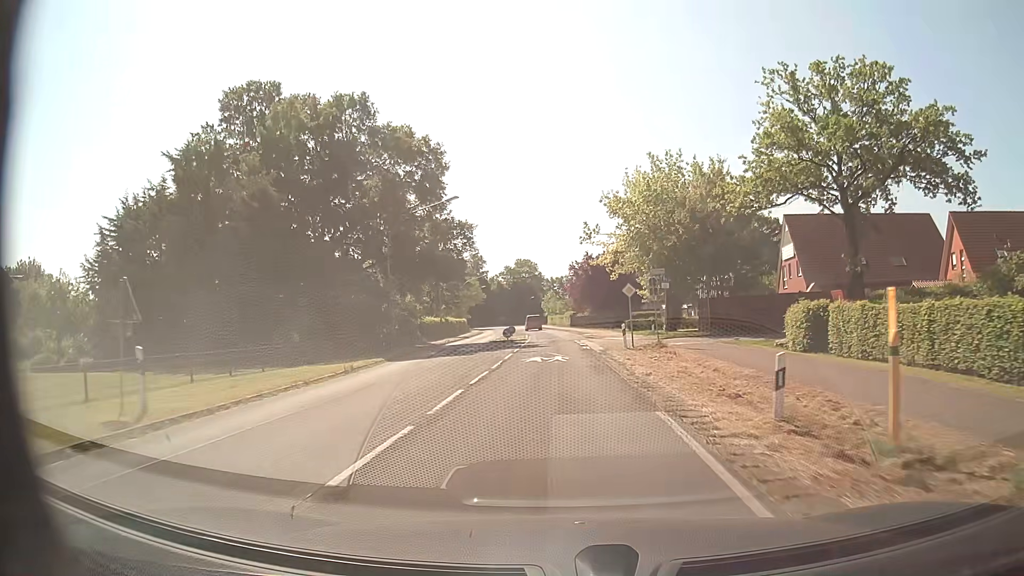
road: secondary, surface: asphalt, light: Day
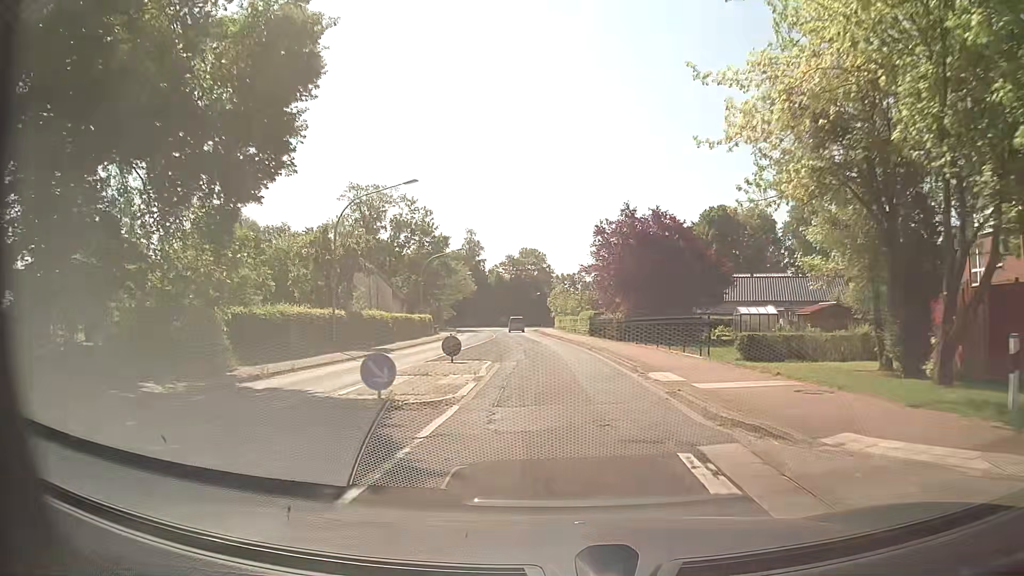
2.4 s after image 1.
(-0.3, +32.3) m; -1°
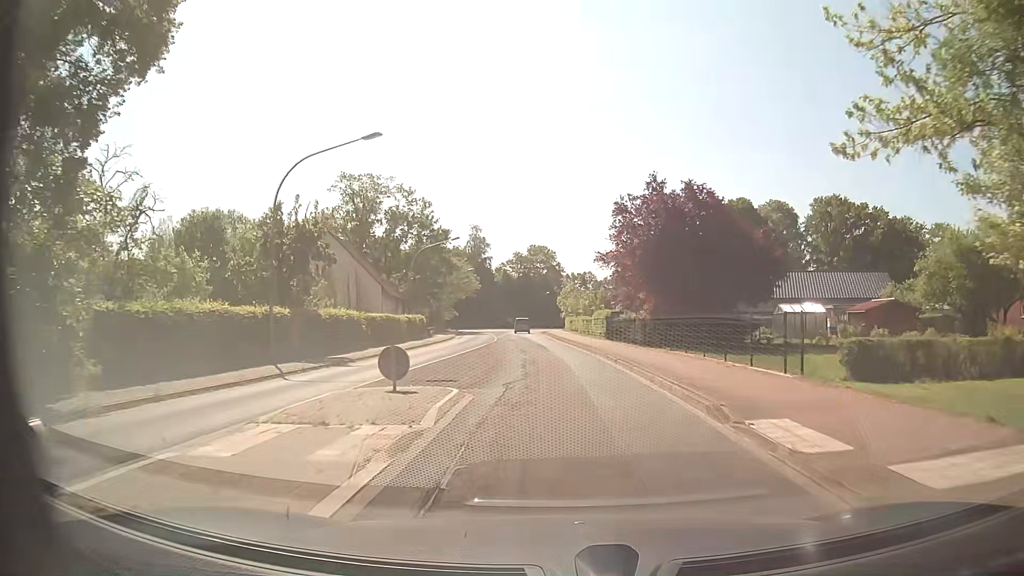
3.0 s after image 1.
(0.0, +8.1) m; -1°
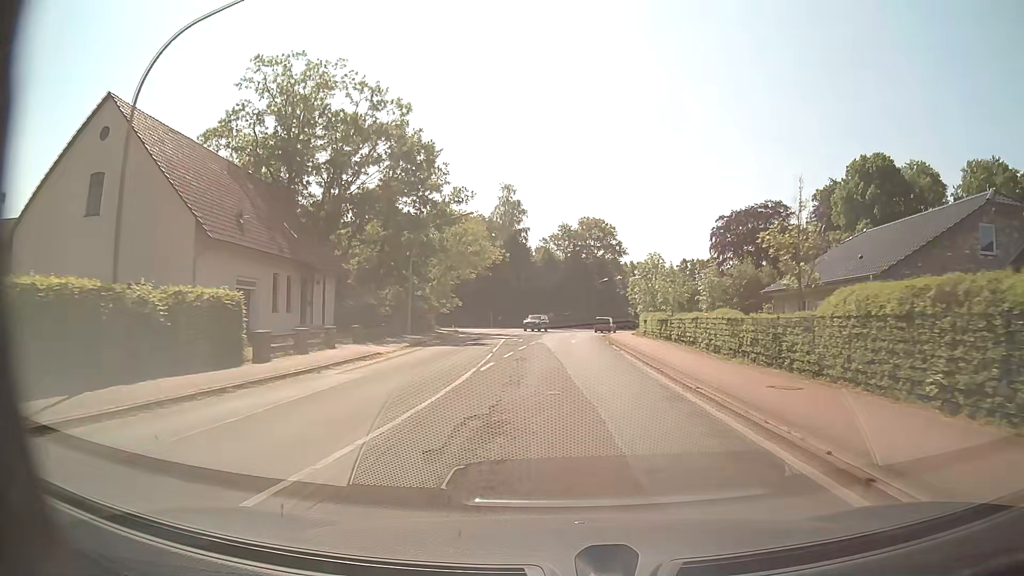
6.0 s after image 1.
(-1.8, +40.3) m; -4°
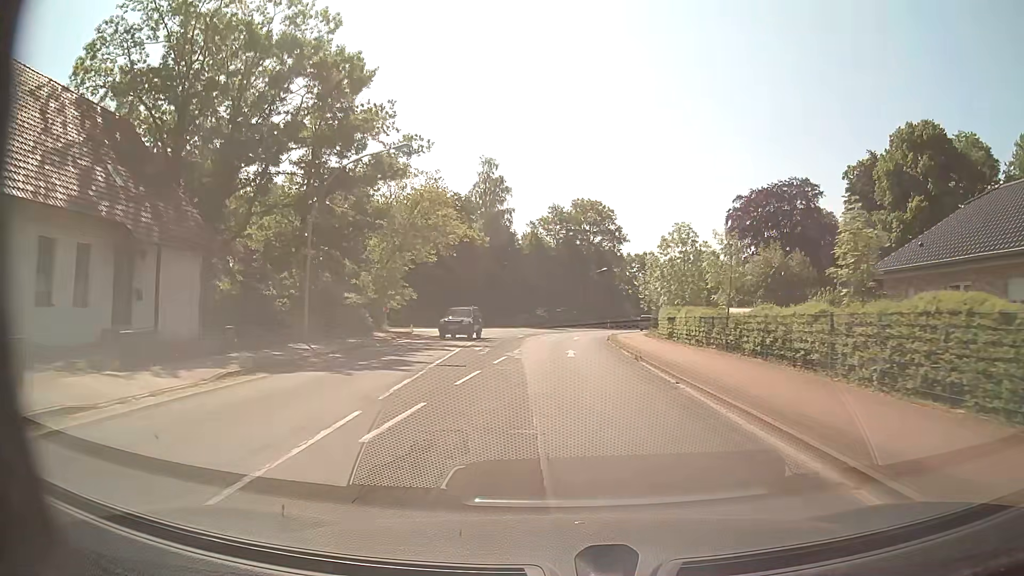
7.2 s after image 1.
(+0.1, +16.1) m; +1°
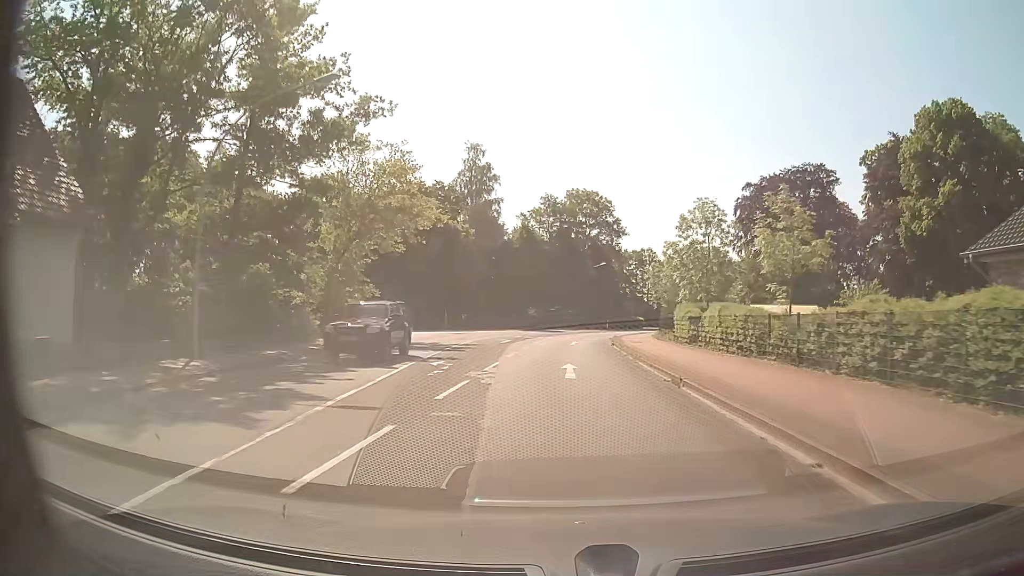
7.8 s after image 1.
(0.0, +8.1) m; +1°
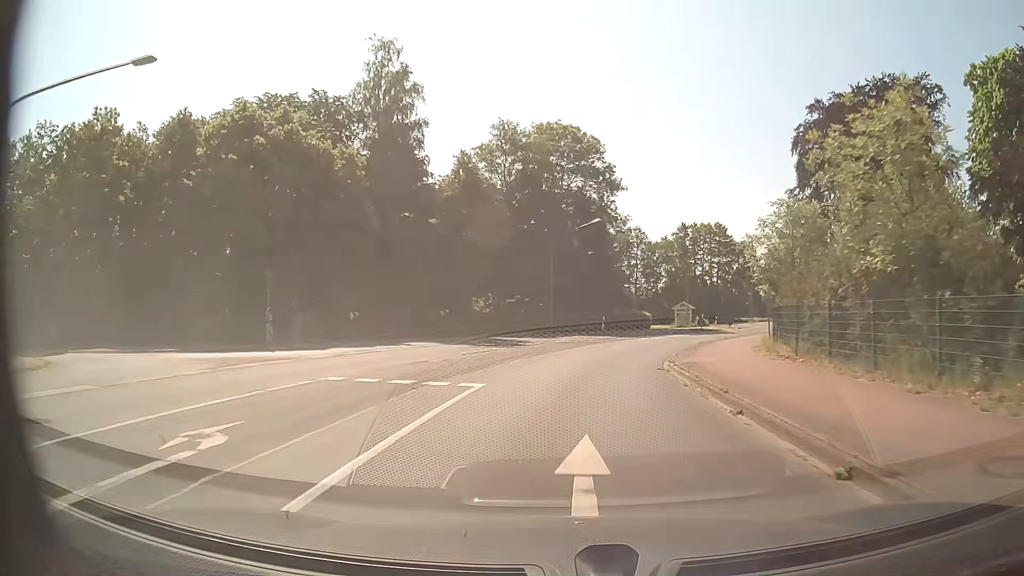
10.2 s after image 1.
(+0.4, +32.4) m; +2°
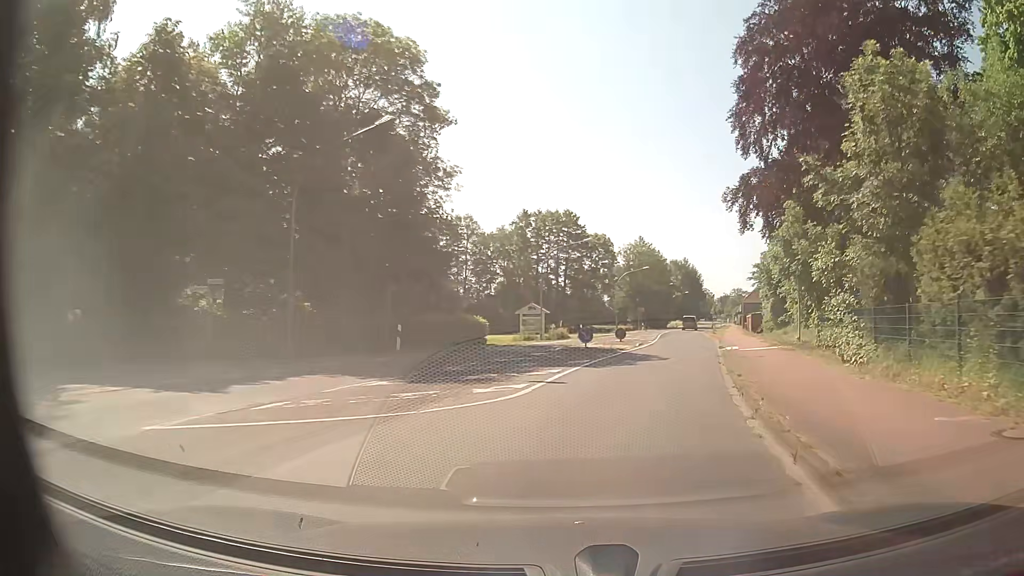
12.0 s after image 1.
(+2.5, +24.1) m; +14°
(+1, +10) (+2, +20) (+5, +30) (+7, +39) (+9, +49) (+11, +59) (+13, +69) (+16, +78) (+18, +88) (+21, +98) m
